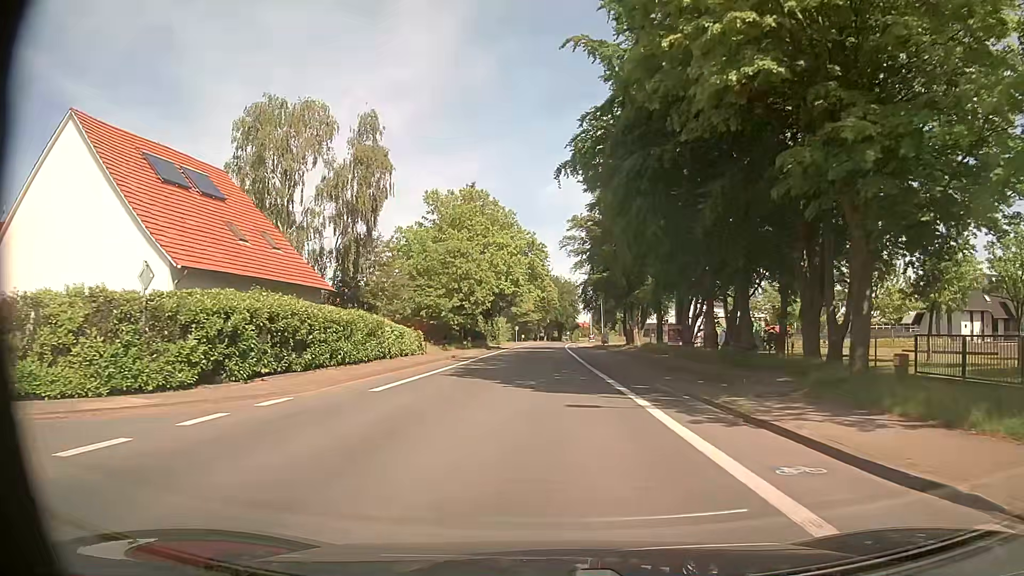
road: secondary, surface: asphalt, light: Day
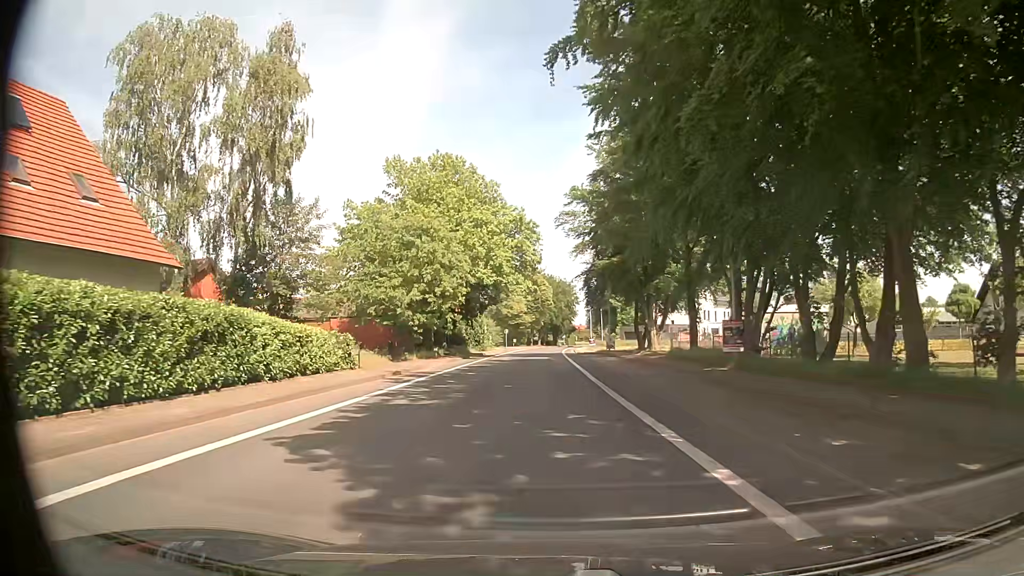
(+0.1, +13.7) m; +1°
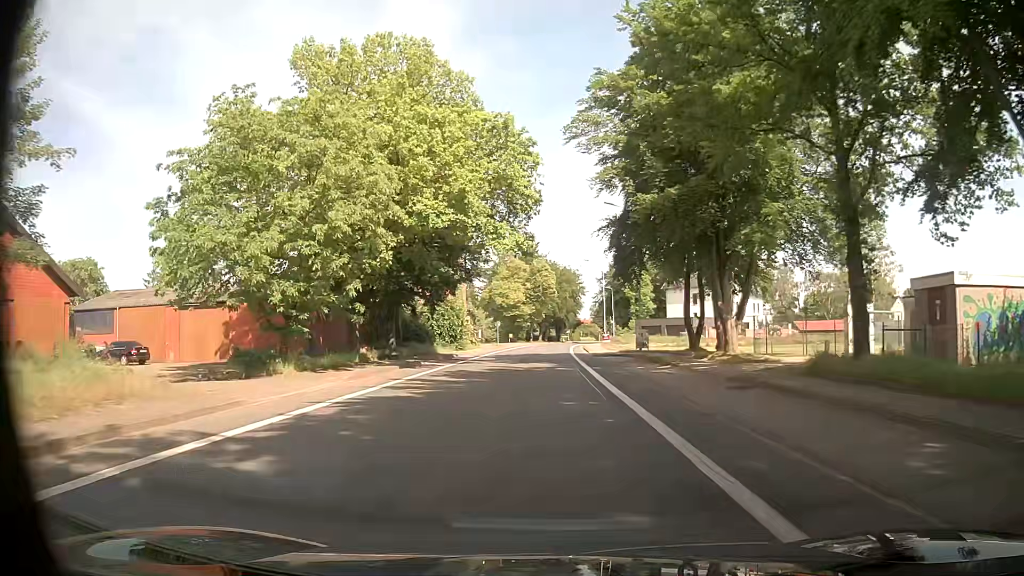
(-0.3, +20.4) m; -1°
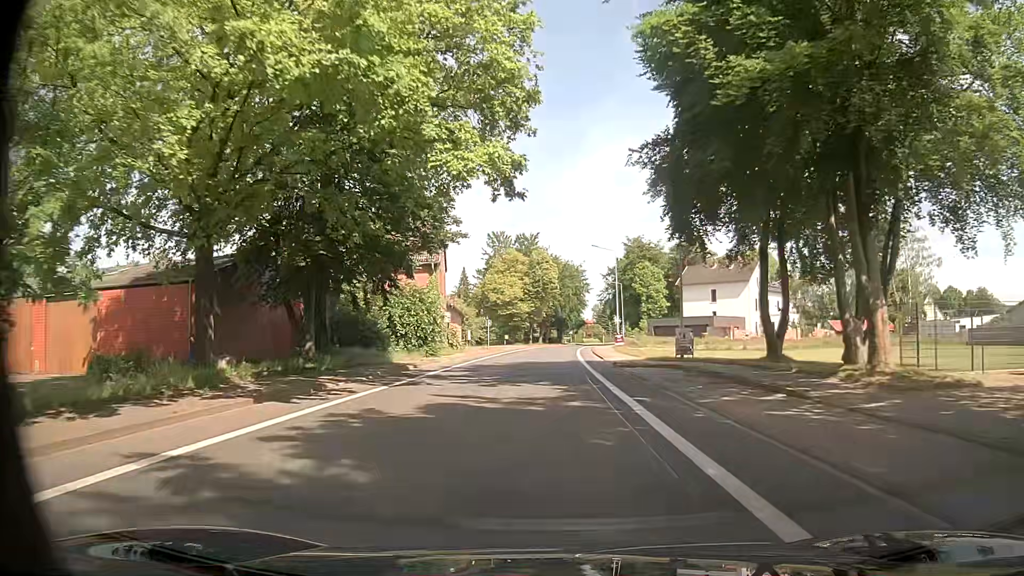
(-0.1, +13.6) m; 0°
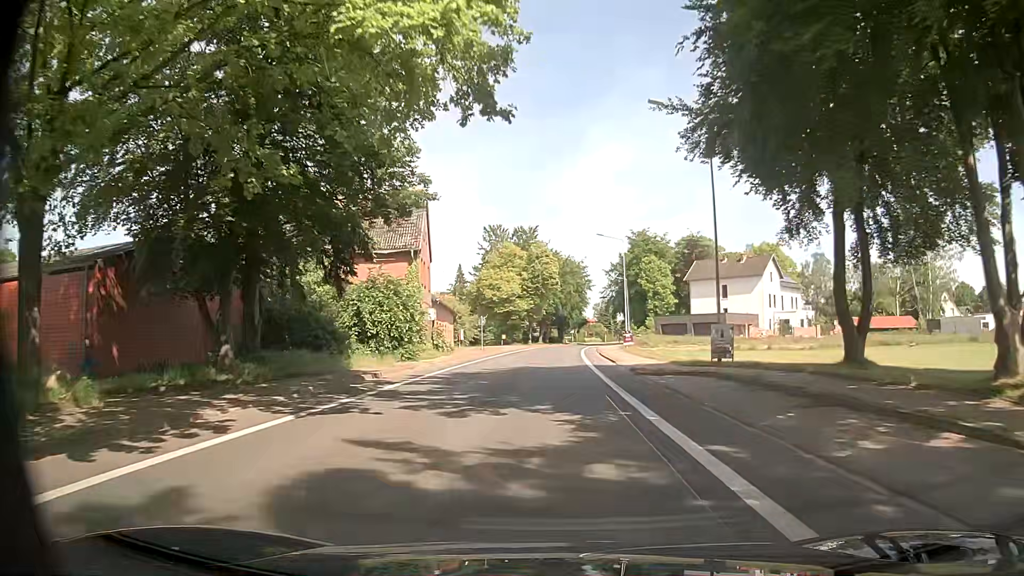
(-0.1, +6.8) m; 0°
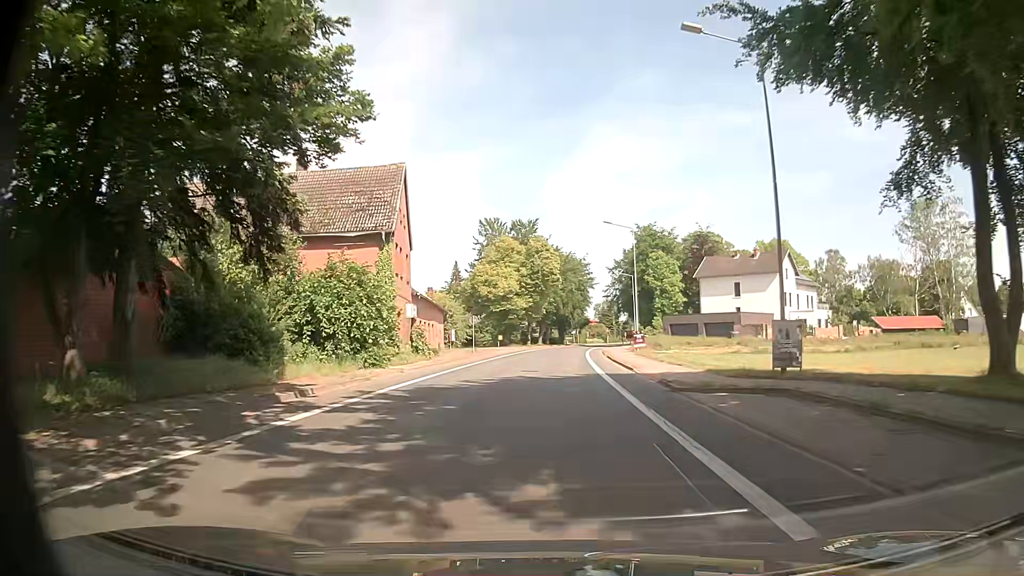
(-0.1, +6.8) m; -1°
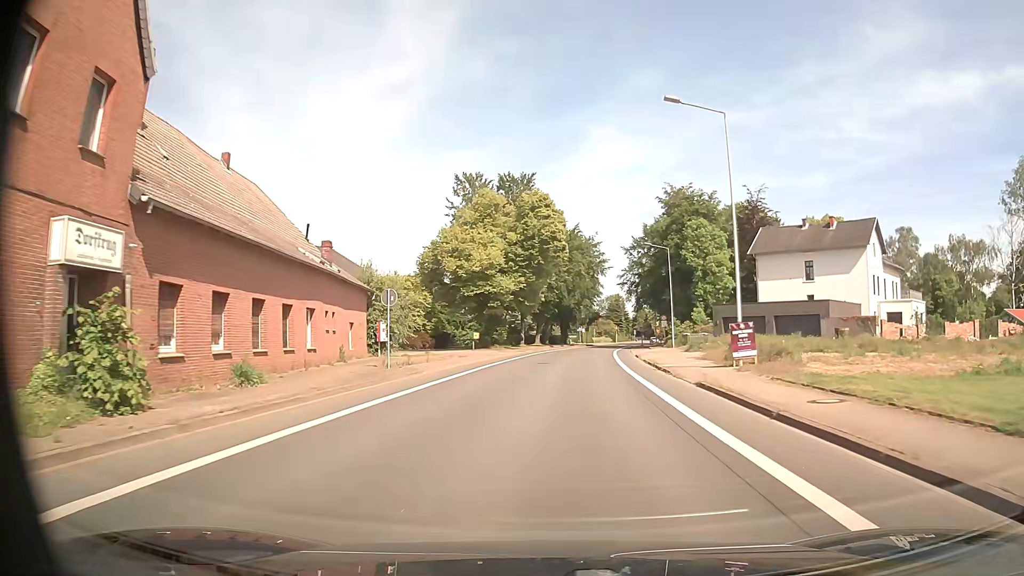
(+0.2, +27.6) m; +1°
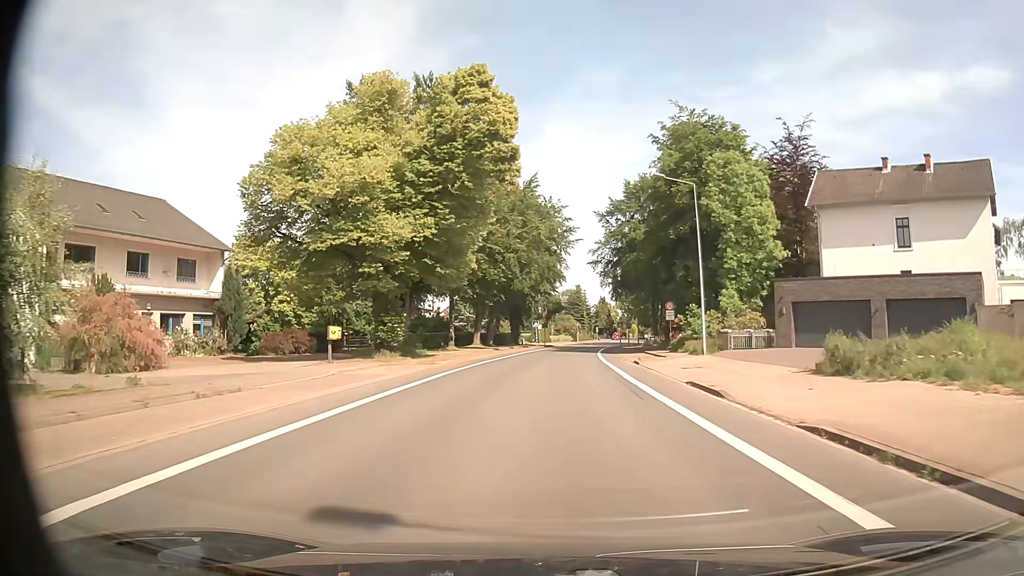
(+0.6, +27.6) m; +4°
(0, +10) (0, +20) (+1, +30) (+1, +40) (+2, +50) (+3, +60) (+4, +70) (+5, +80) (+7, +90) (+8, +100) m
